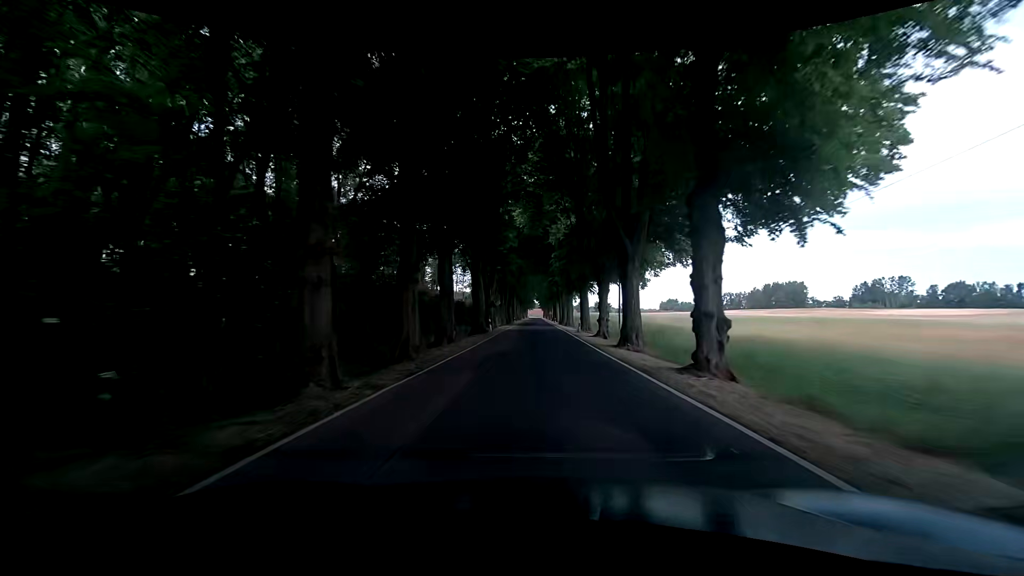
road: tertiary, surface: asphalt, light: Day
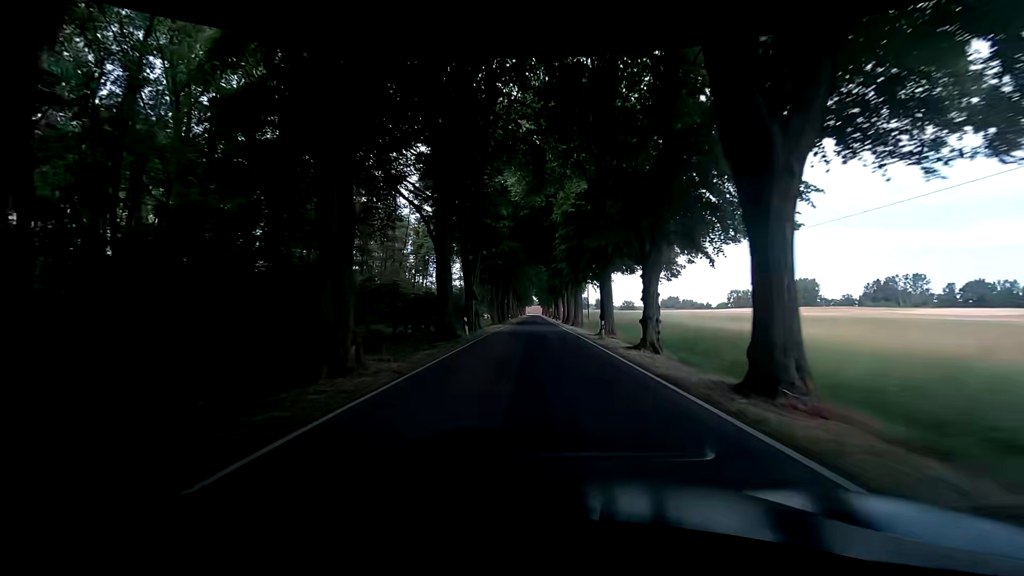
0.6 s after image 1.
(0.0, +13.5) m; 0°
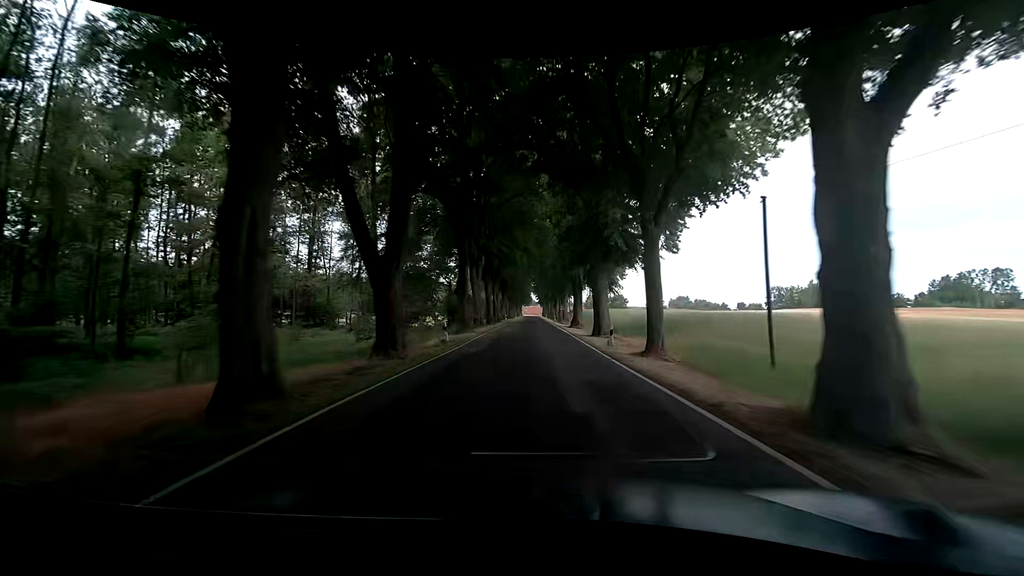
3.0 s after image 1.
(0.0, +53.0) m; 0°
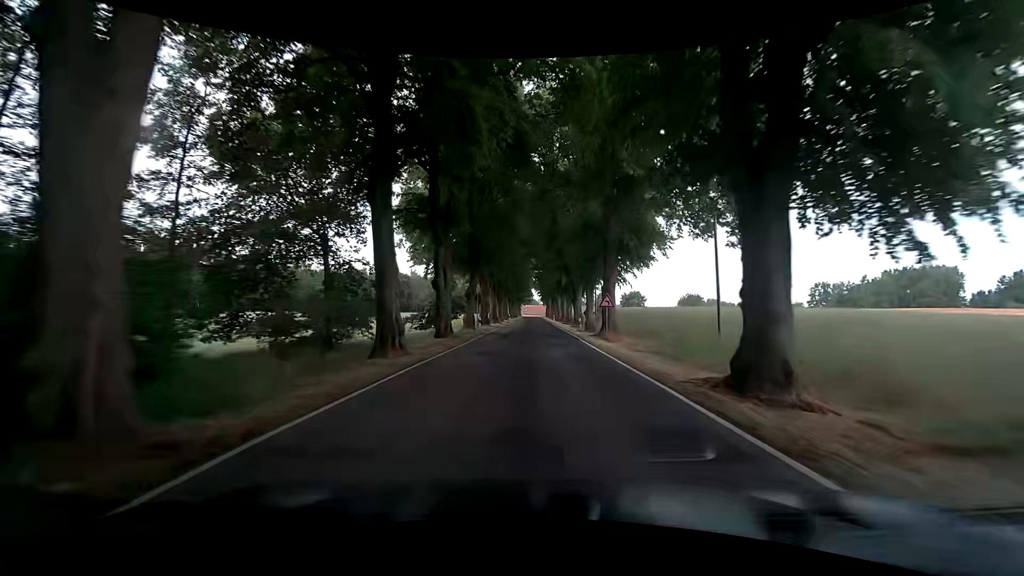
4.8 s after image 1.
(-0.3, +37.3) m; 0°
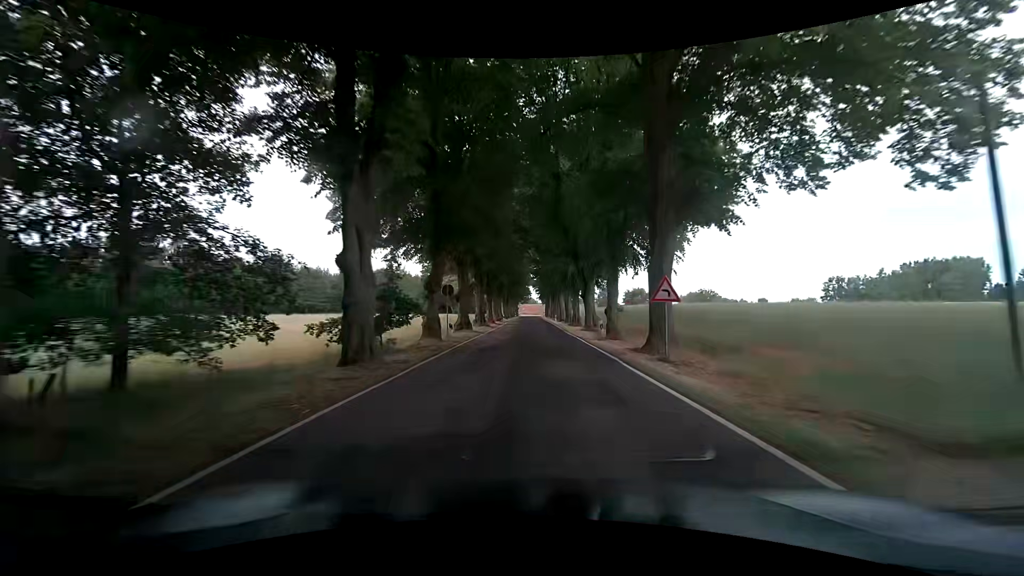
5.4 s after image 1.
(-0.1, +11.8) m; 0°
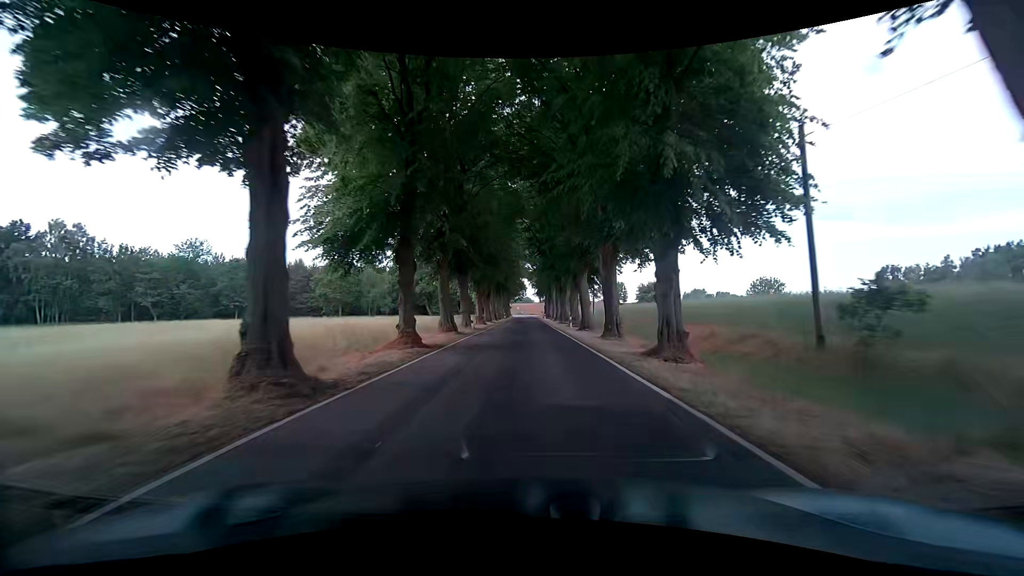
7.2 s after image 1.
(+0.1, +33.1) m; +1°
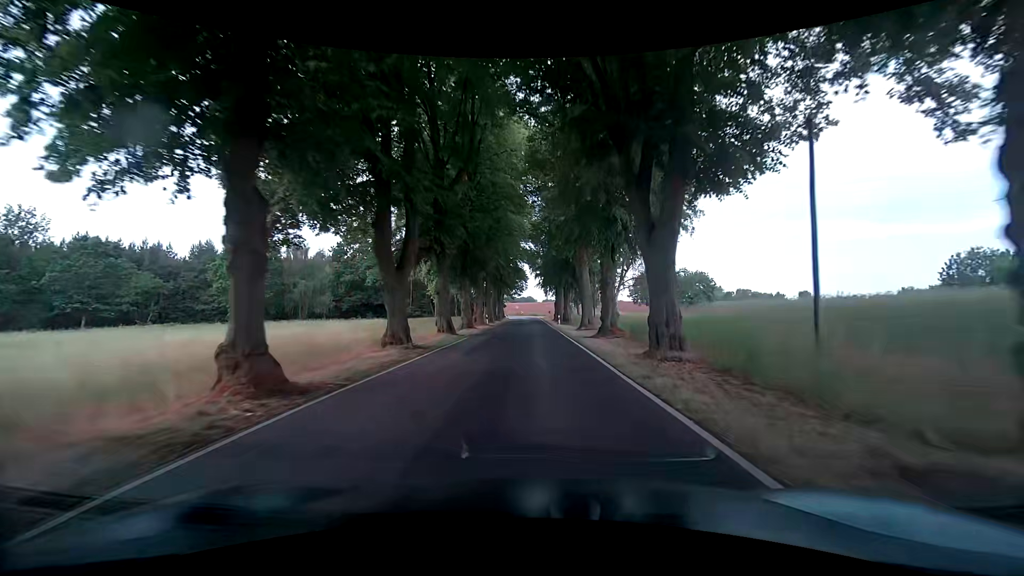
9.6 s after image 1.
(-0.3, +40.3) m; 0°
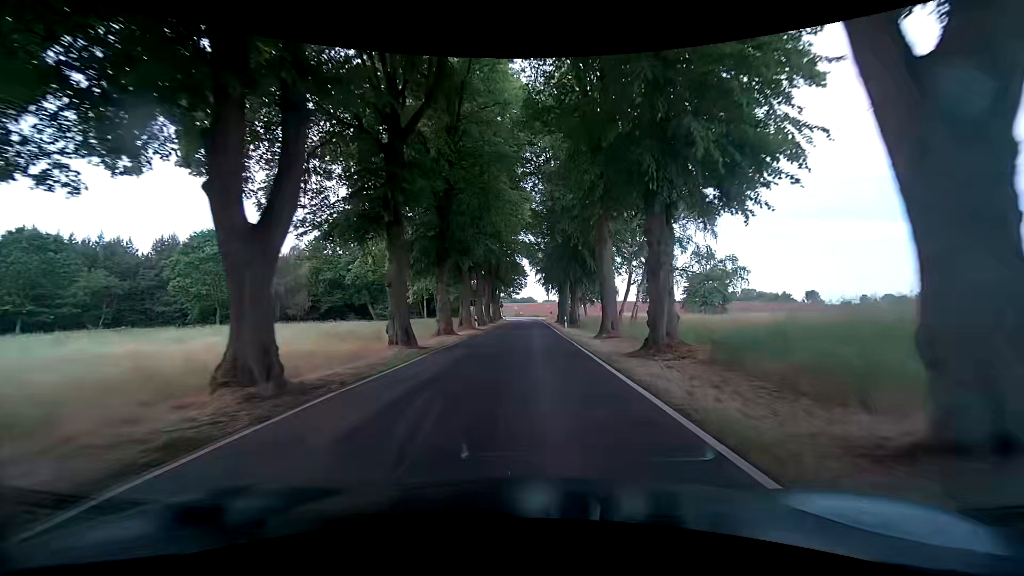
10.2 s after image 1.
(-0.2, +9.7) m; -1°
